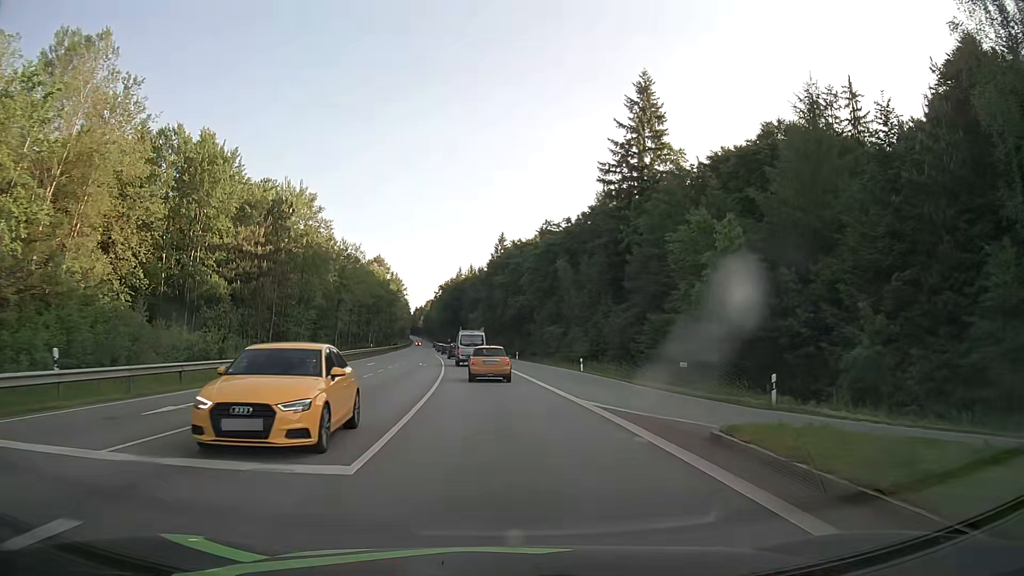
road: secondary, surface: asphalt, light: Day
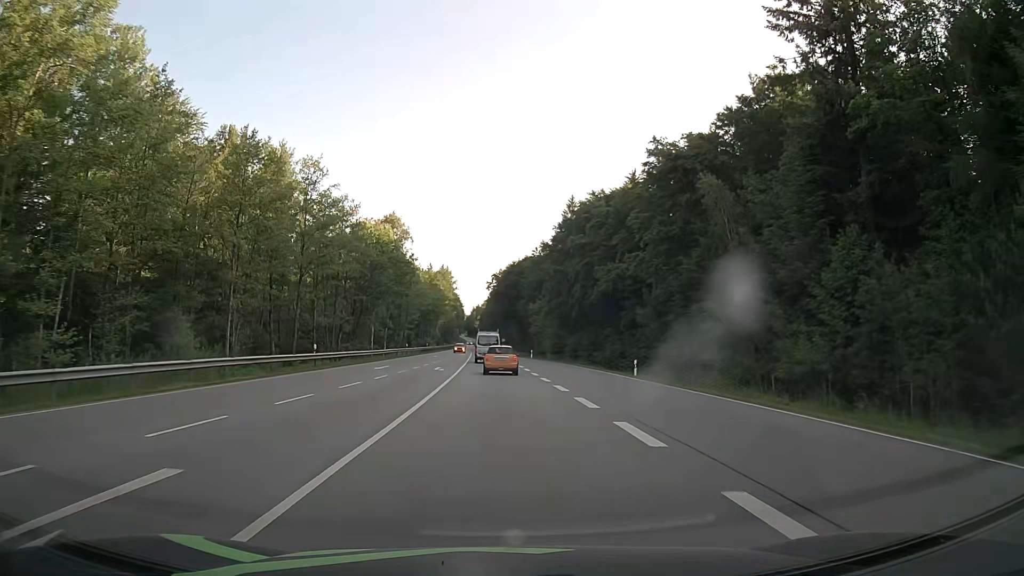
(-2.2, +46.3) m; -5°
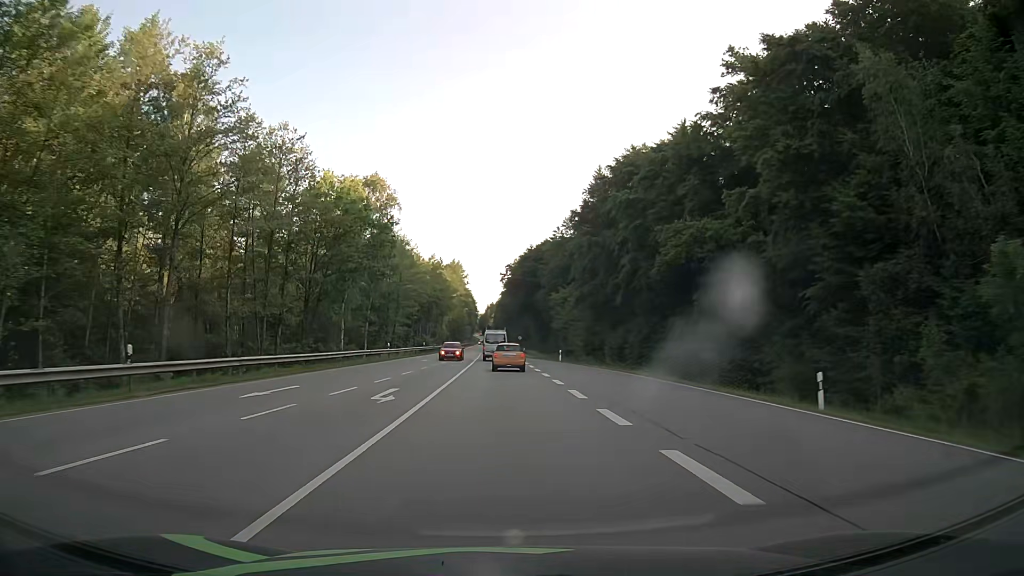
(-0.2, +21.6) m; -1°
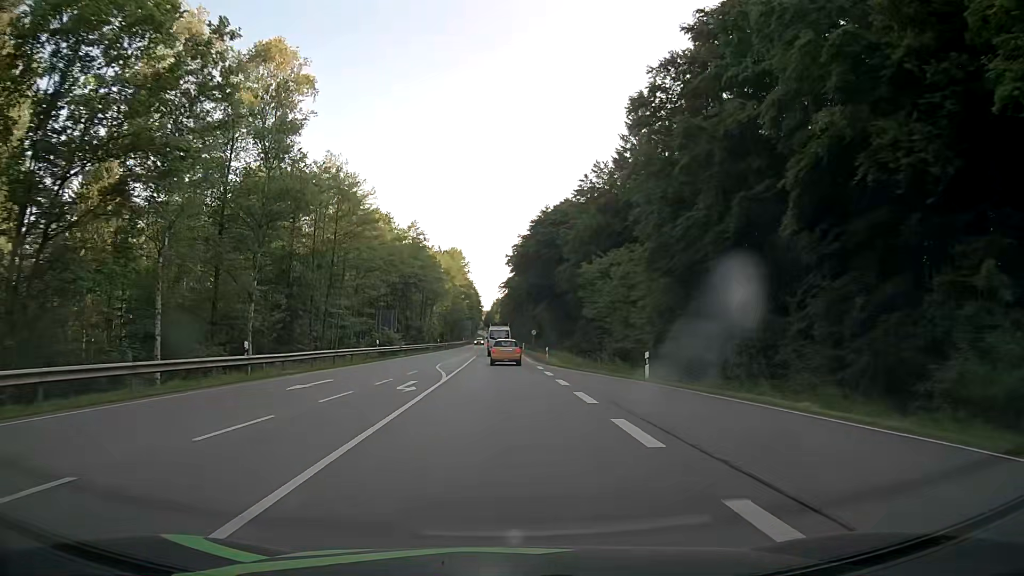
(-0.2, +33.0) m; 0°
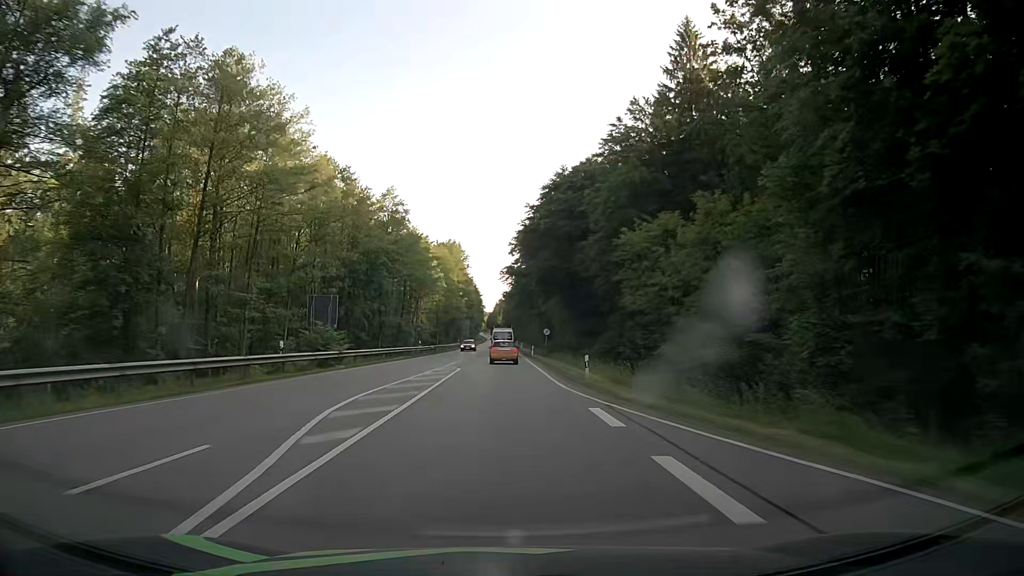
(-0.2, +21.6) m; 0°
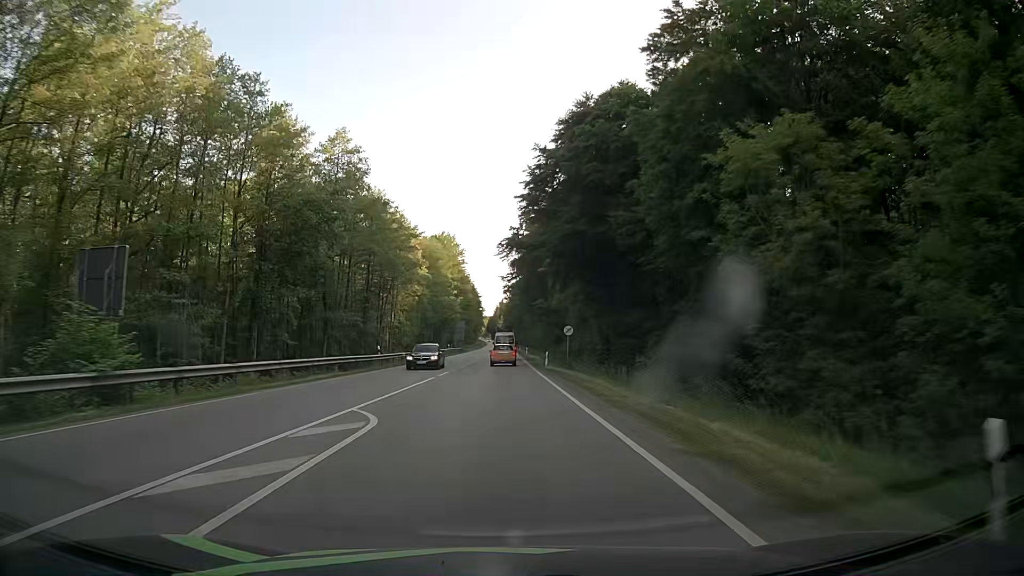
(-0.1, +22.0) m; 0°
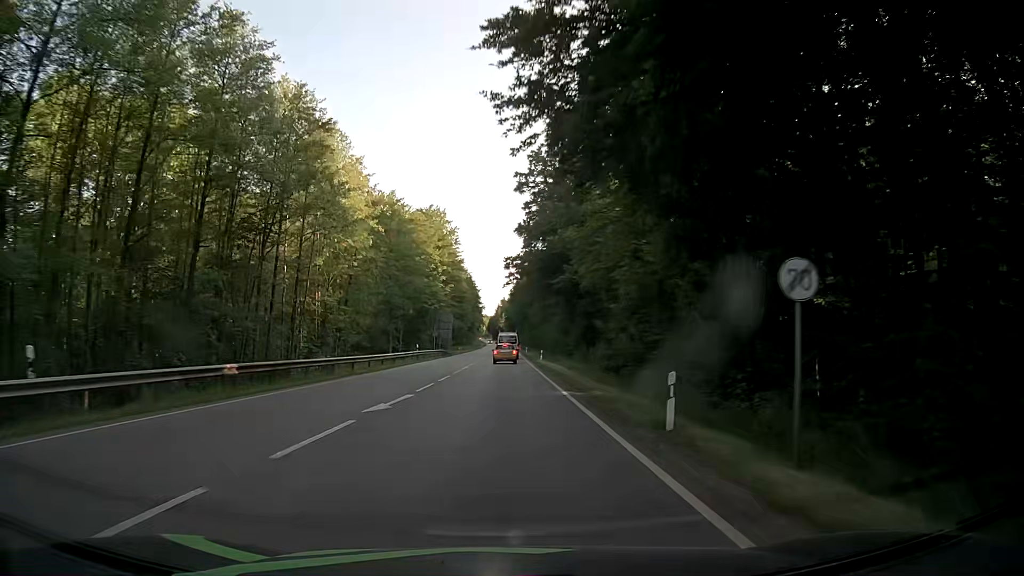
(0.0, +34.5) m; 0°
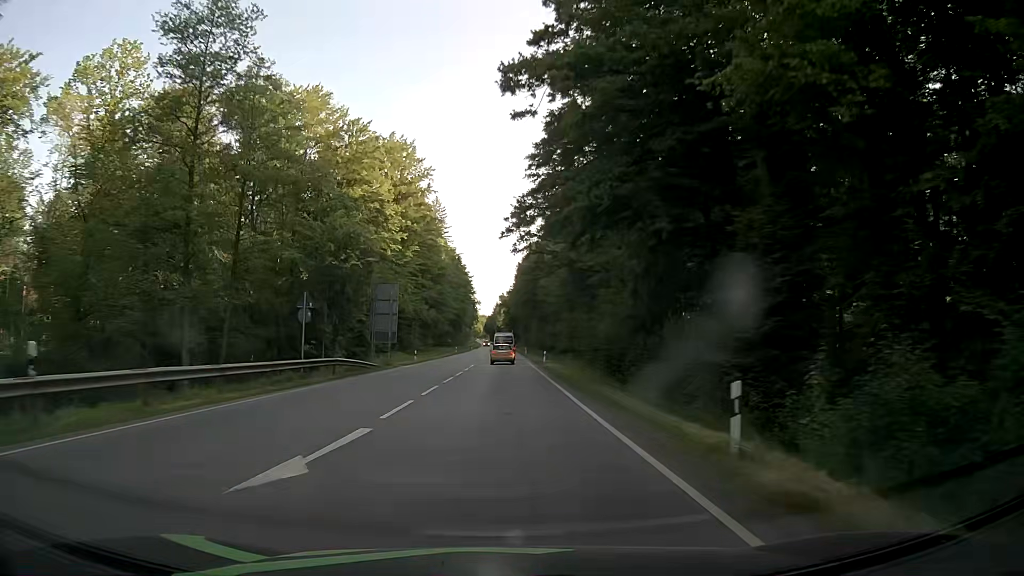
(-0.1, +49.8) m; 0°
(0, +10) (0, +20) (0, +30) (0, +40) (0, +50) (0, +60) (0, +70) (0, +80) (0, +90) (0, +100) m
